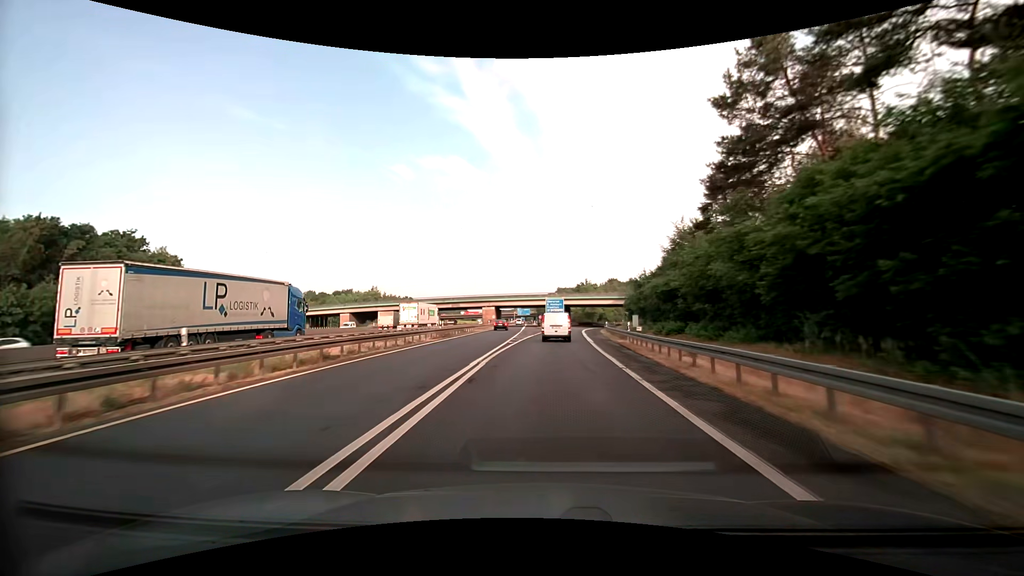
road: motorway_link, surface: asphalt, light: Day
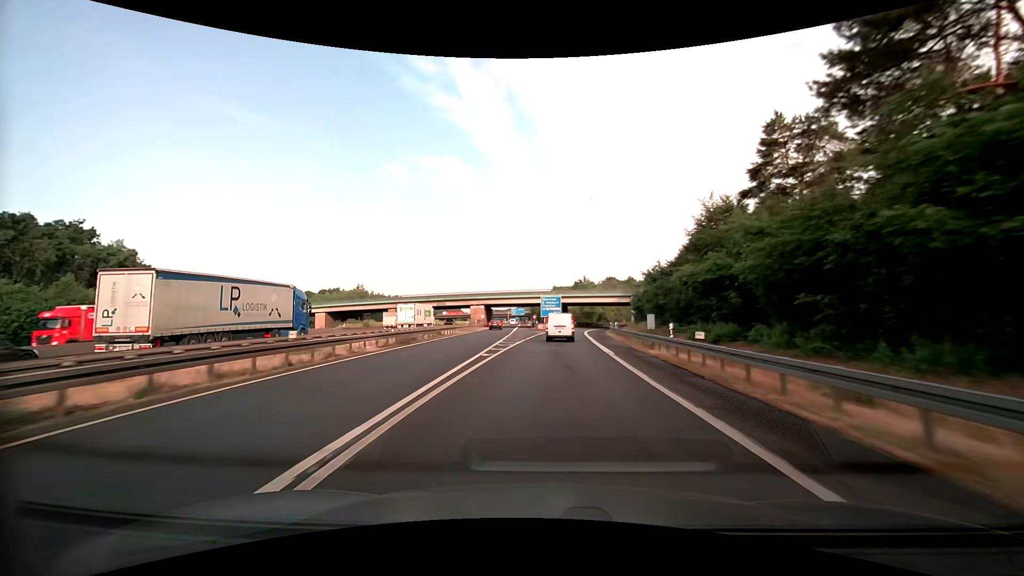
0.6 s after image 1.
(+0.1, +11.5) m; 0°
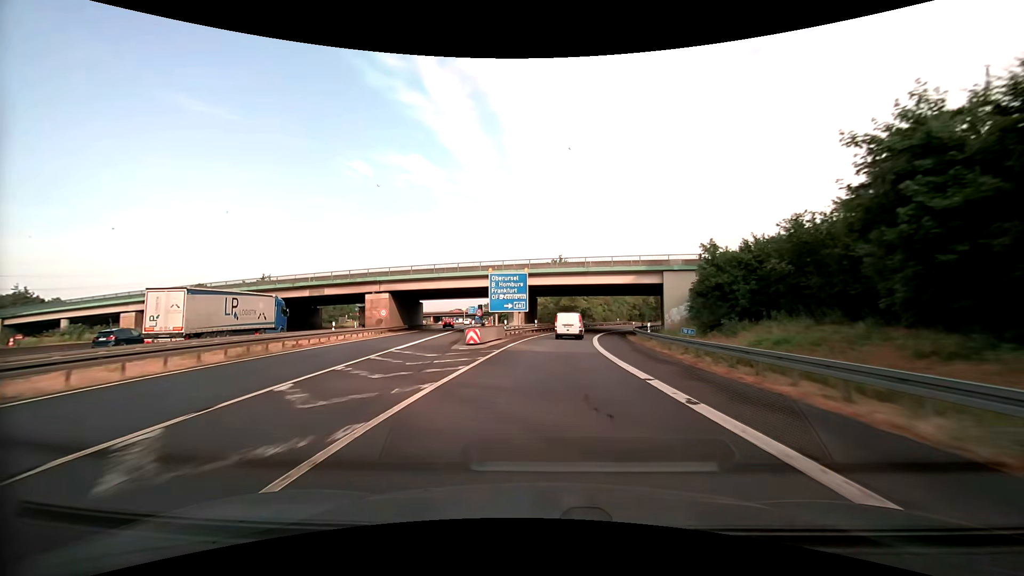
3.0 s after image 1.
(+1.5, +45.1) m; +4°
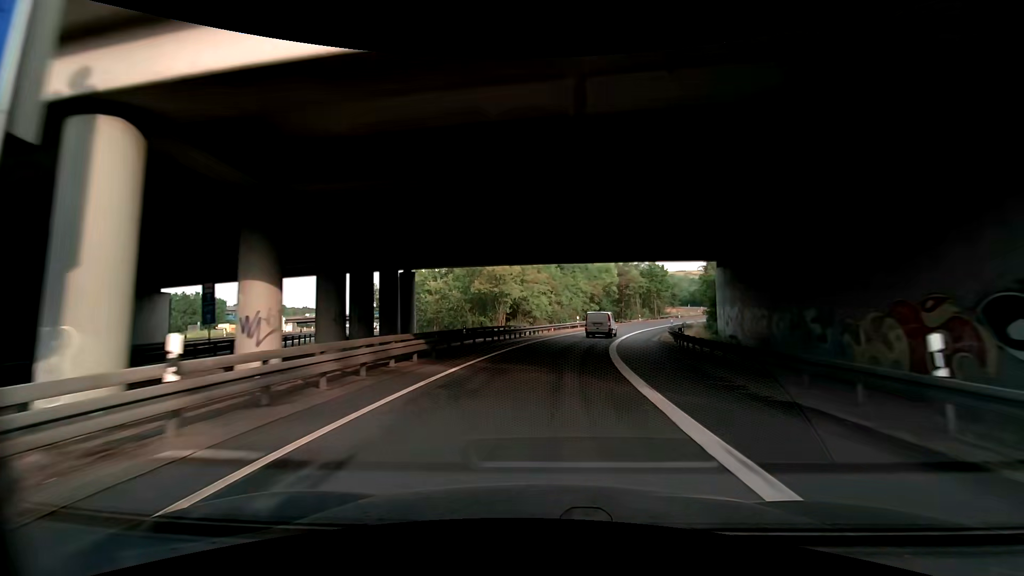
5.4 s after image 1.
(+2.6, +44.0) m; +8°
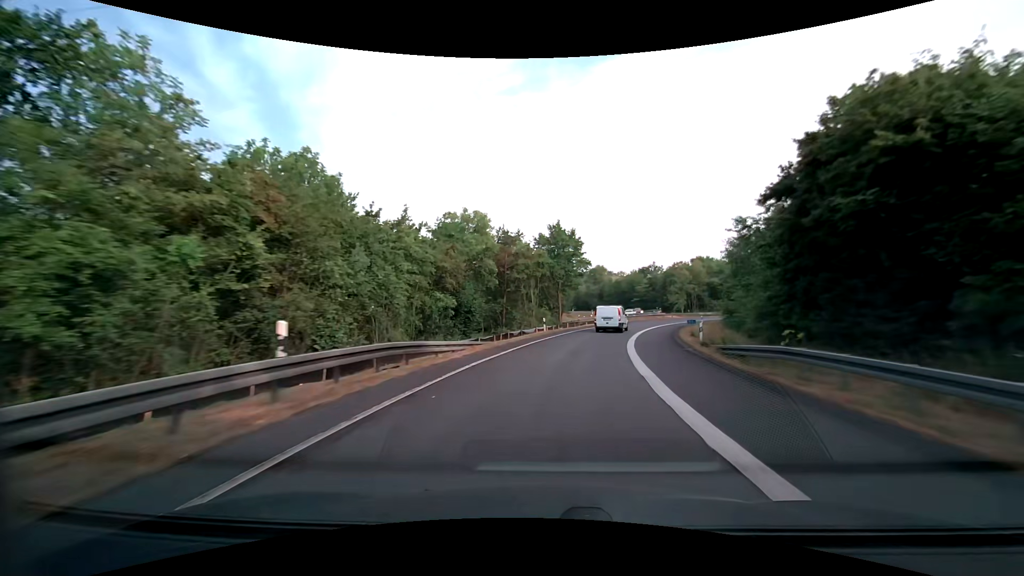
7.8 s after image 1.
(+3.2, +43.9) m; +13°
(0, +10) (+2, +20) (+4, +30) (+6, +39) (+9, +49) (+13, +58) (+18, +67) (+23, +76) (+28, +84) (+35, +92) m
